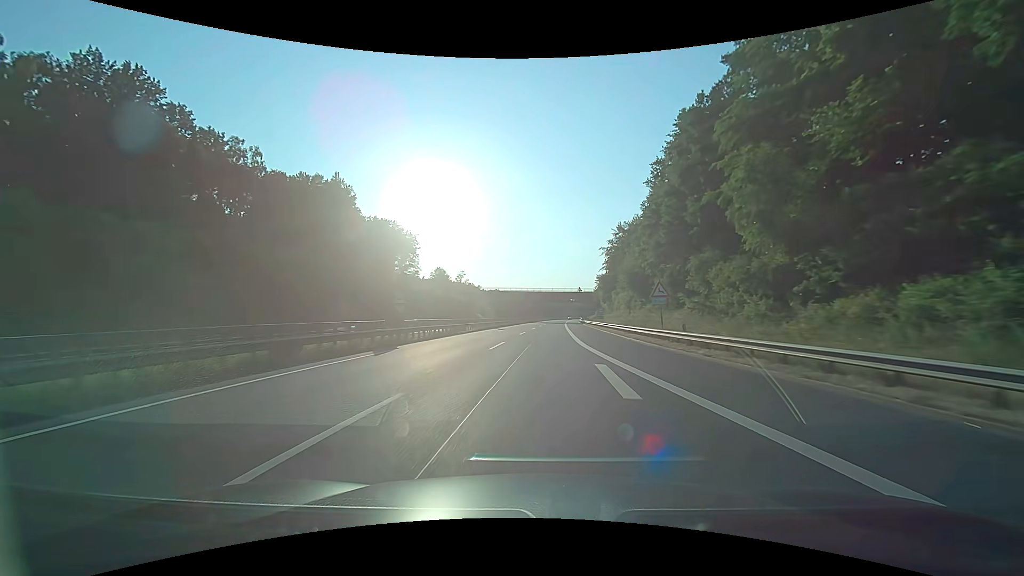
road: motorway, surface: asphalt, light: Day
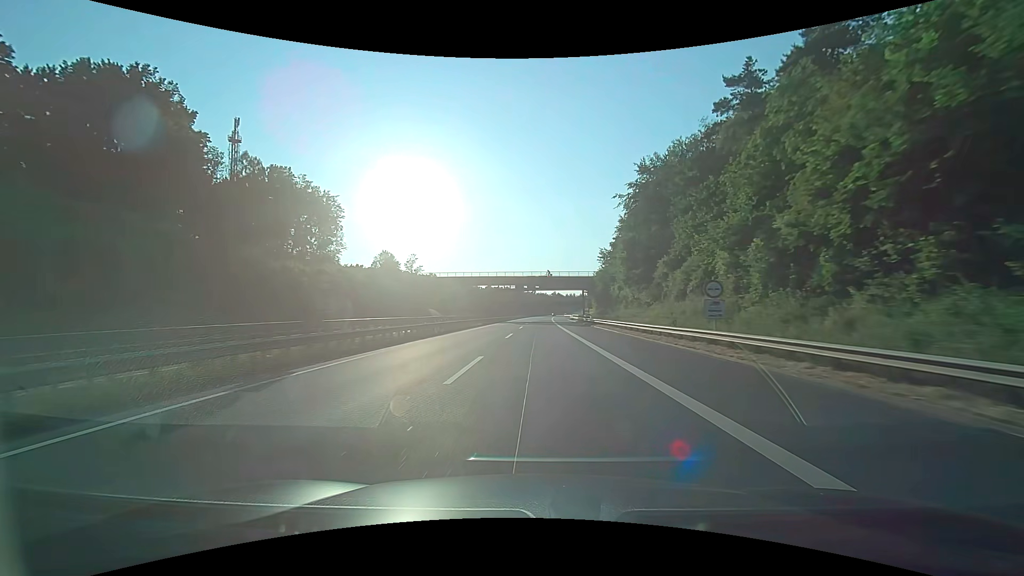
(+0.9, +46.9) m; +3°
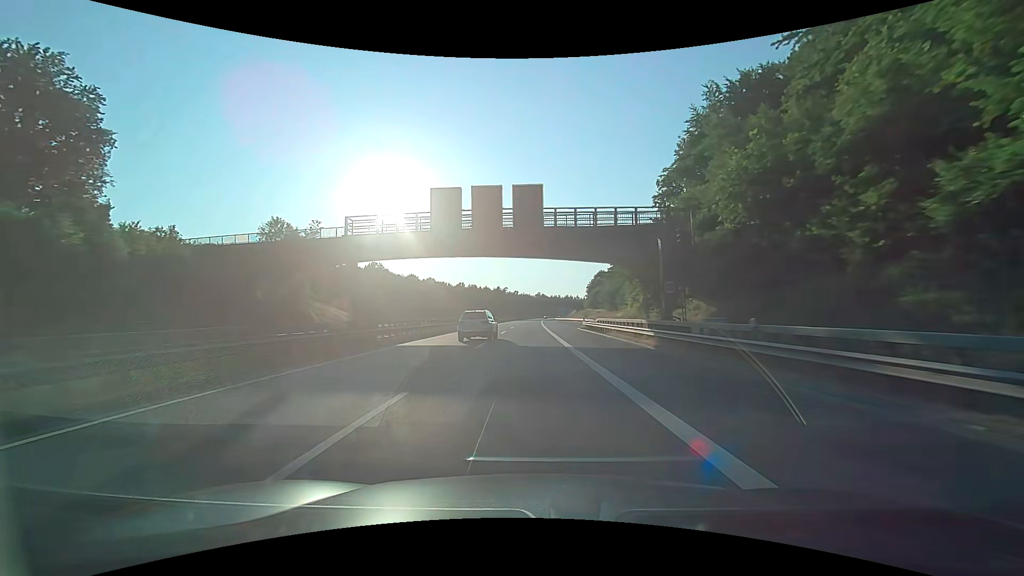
(+1.0, +60.5) m; +2°
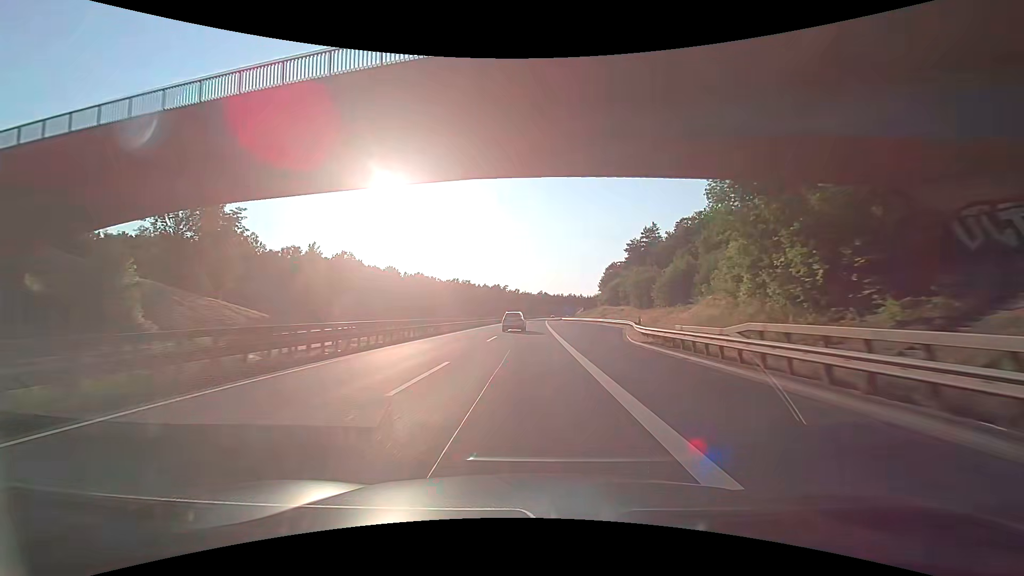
(0.0, +30.3) m; 0°
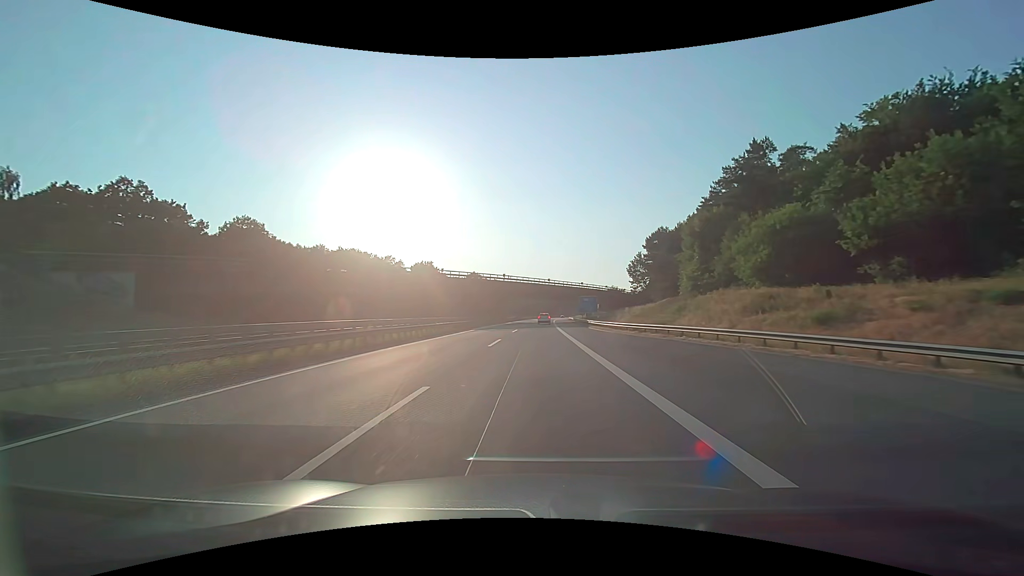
(+0.1, +77.1) m; +1°
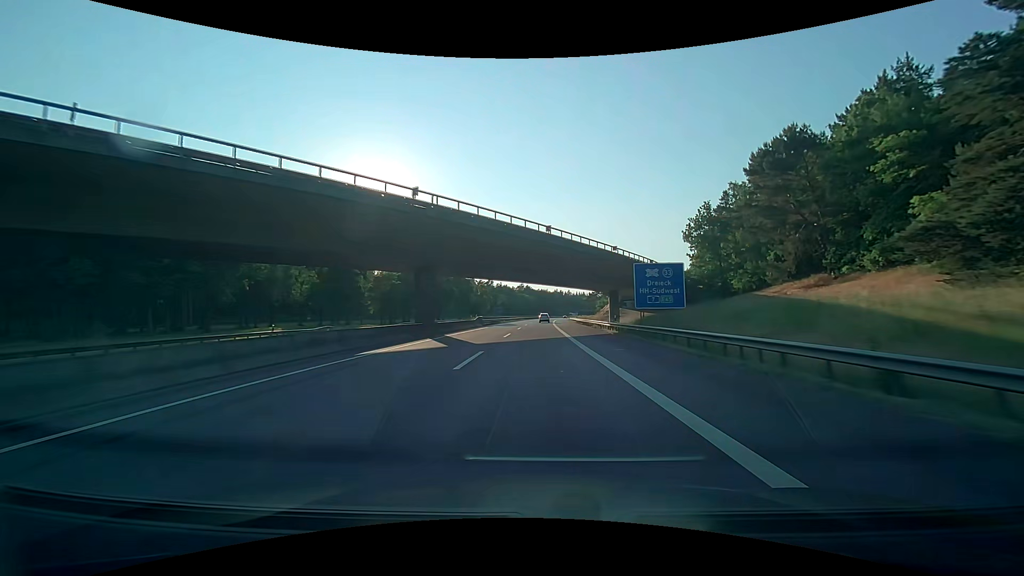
(+0.9, +62.9) m; +1°
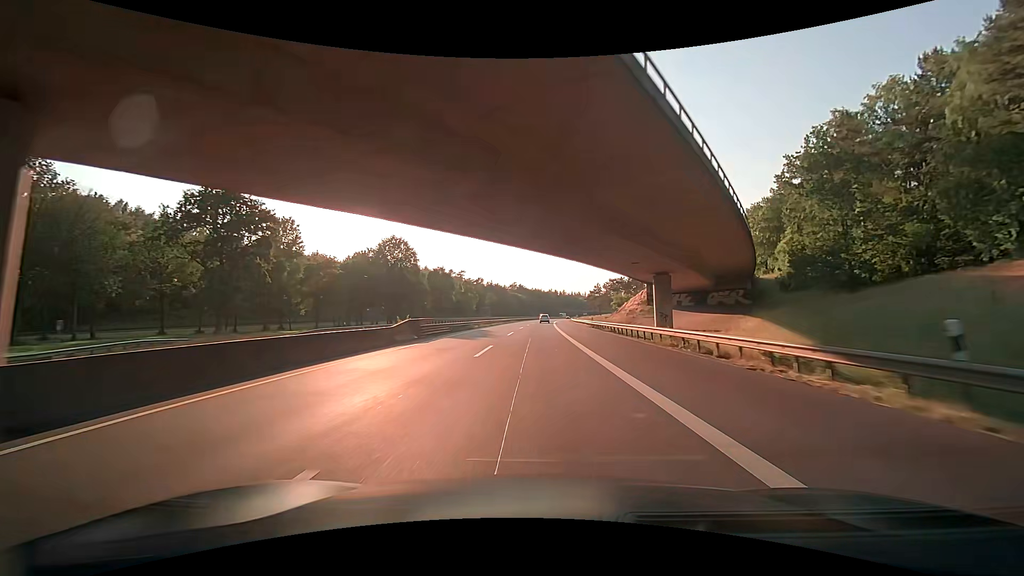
(+0.3, +31.8) m; +1°
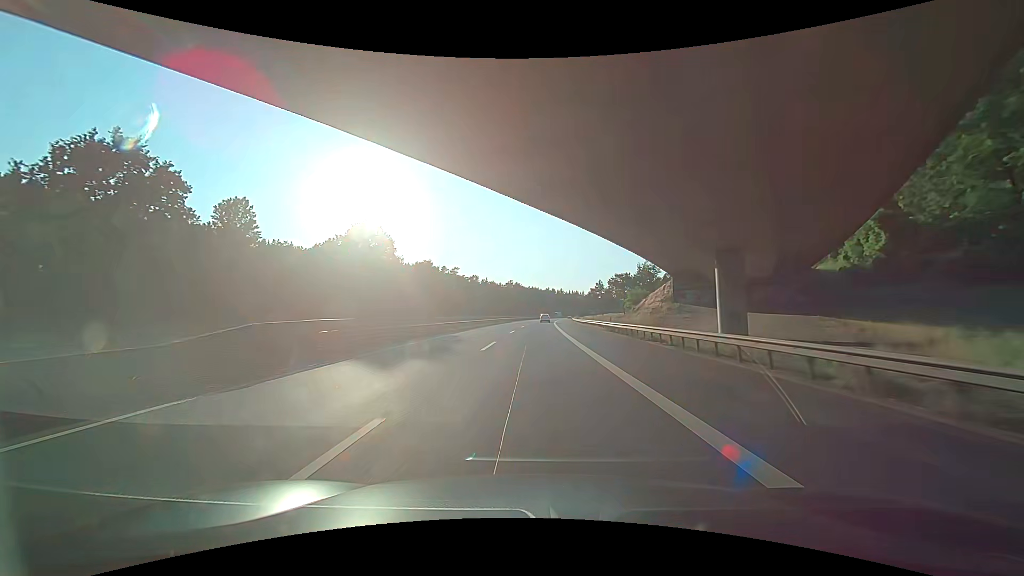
(+0.2, +16.0) m; +2°
